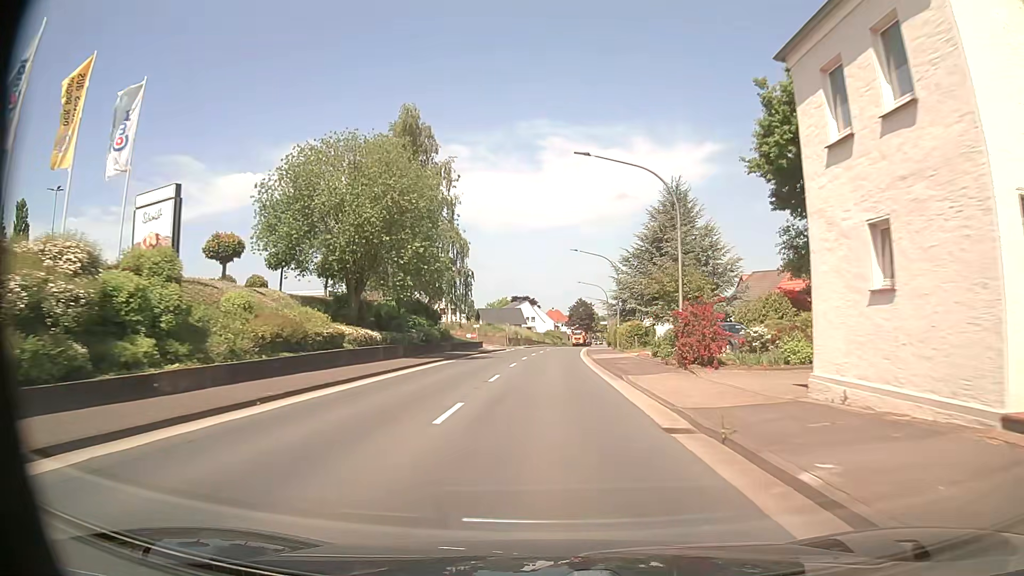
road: primary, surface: asphalt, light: Day
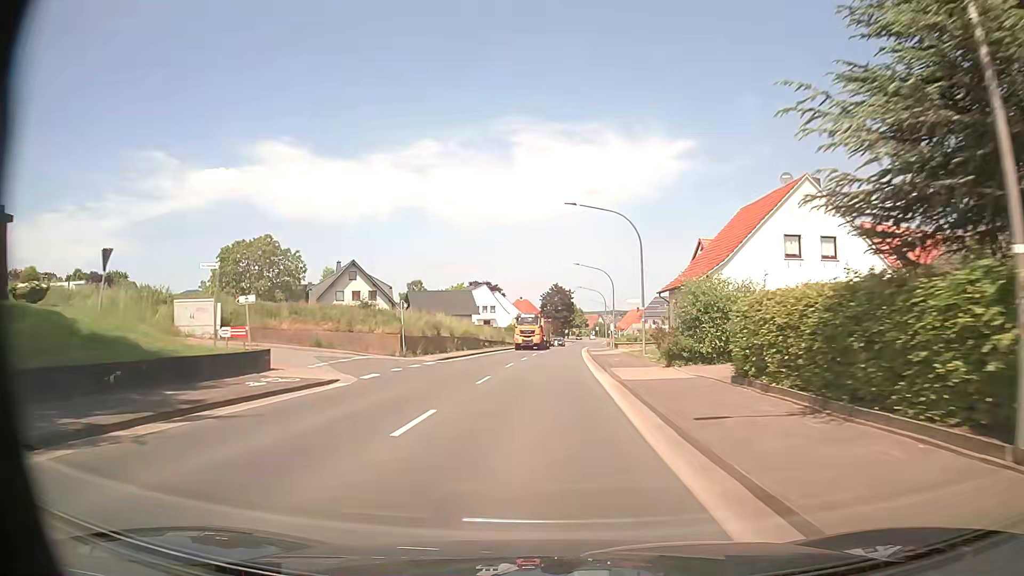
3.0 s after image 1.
(+1.2, +46.7) m; +3°
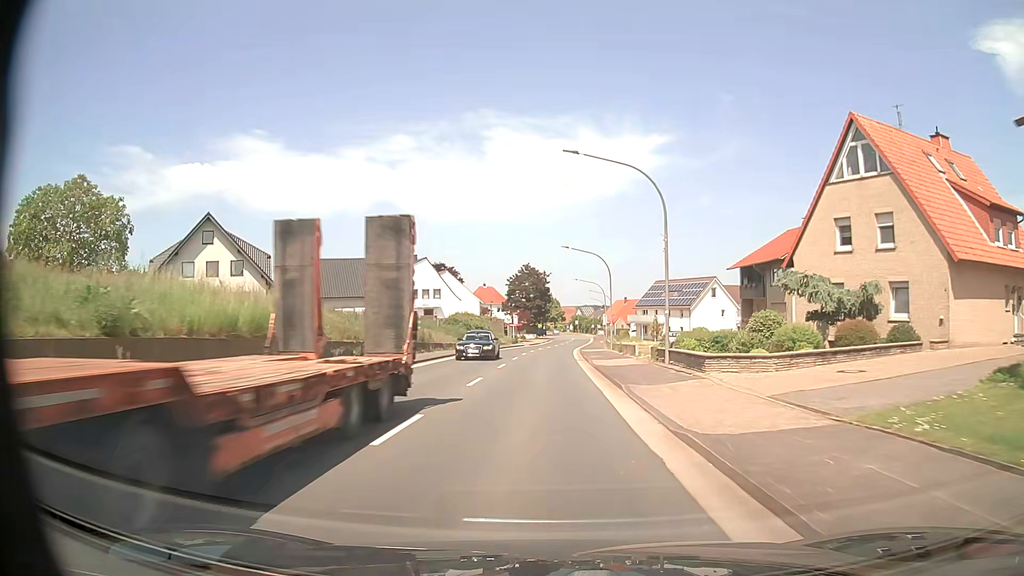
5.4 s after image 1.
(+0.5, +37.2) m; +1°
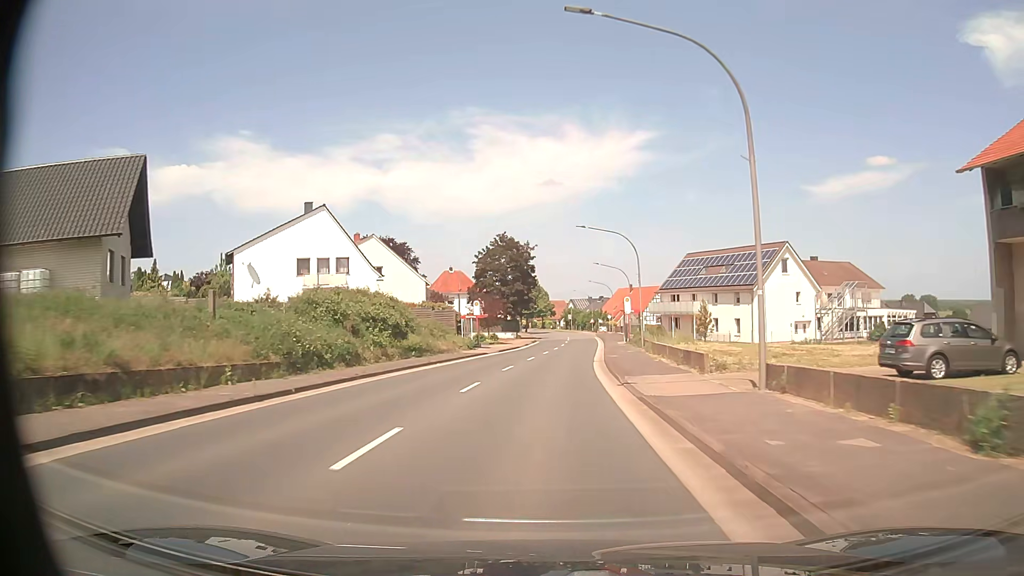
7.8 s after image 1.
(+0.8, +37.8) m; +2°
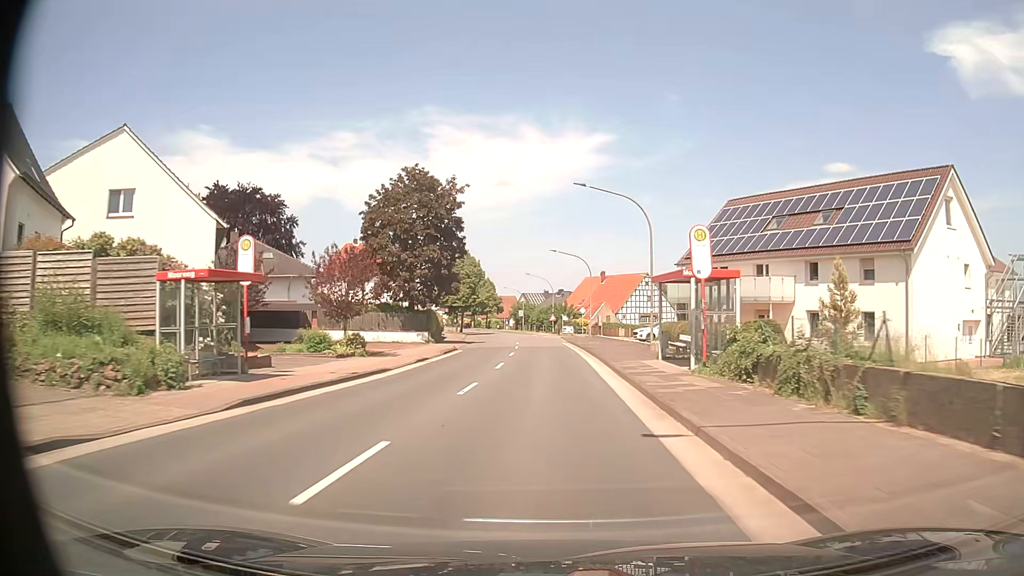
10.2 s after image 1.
(+1.3, +37.5) m; +4°
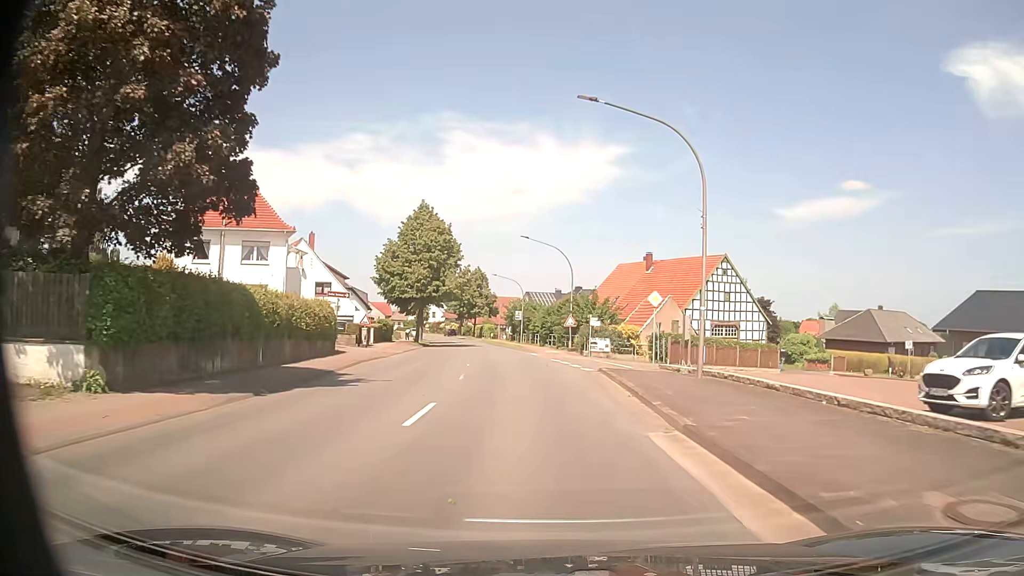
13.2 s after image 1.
(0.0, +40.9) m; -1°
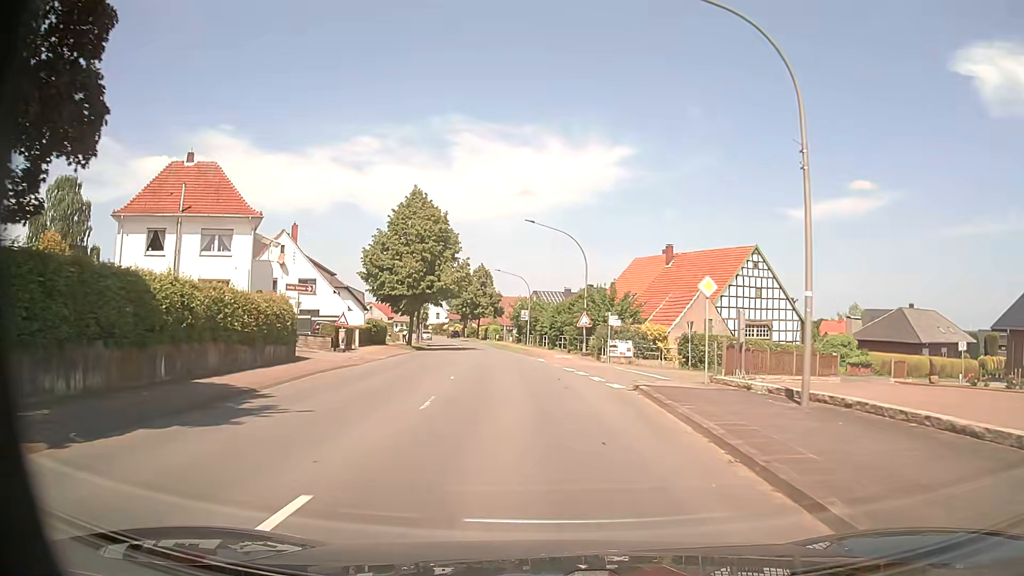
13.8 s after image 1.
(0.0, +7.1) m; -1°
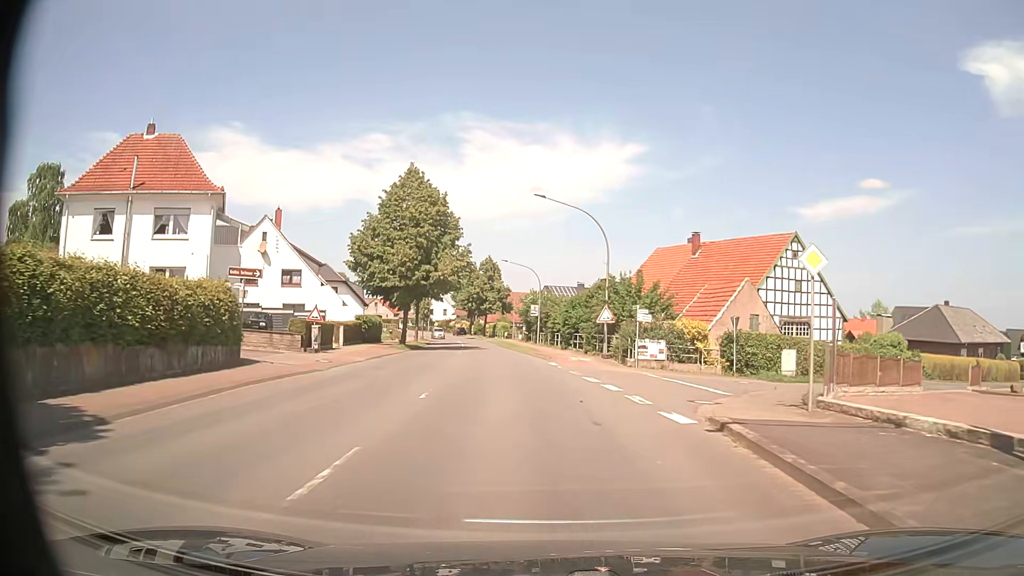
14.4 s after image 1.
(-0.1, +6.6) m; -1°
